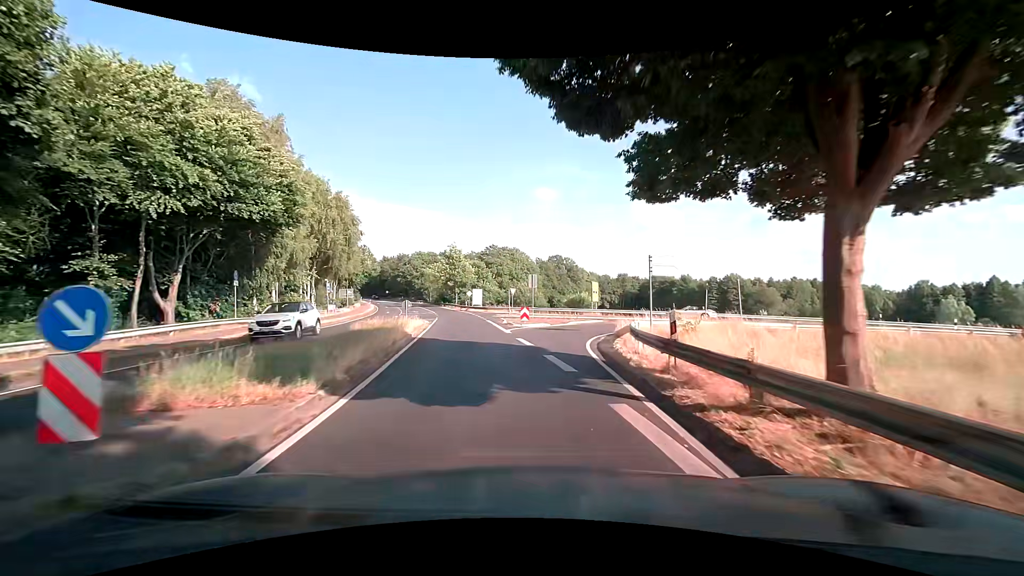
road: tertiary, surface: asphalt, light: Day
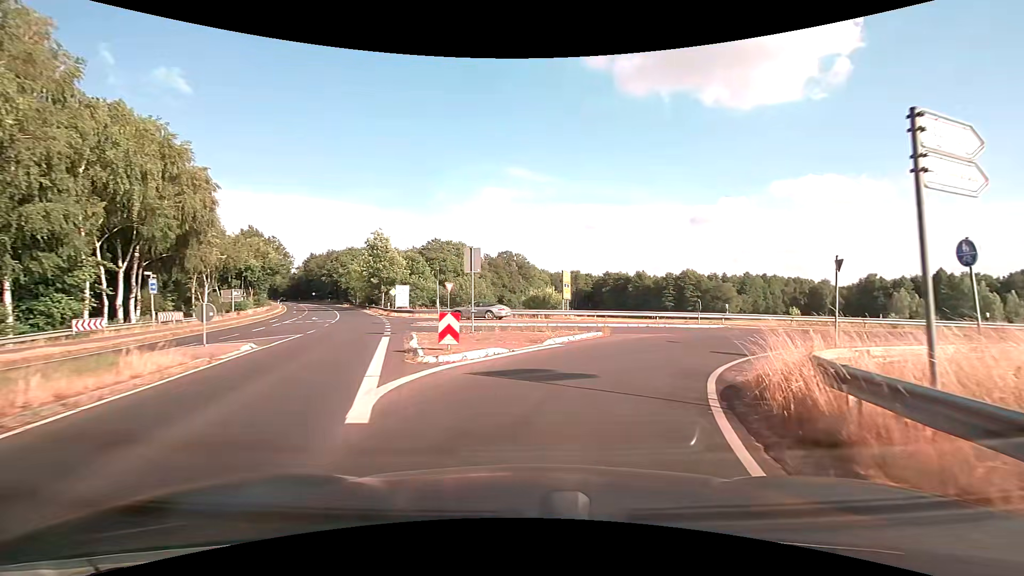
(+0.5, +16.4) m; +7°
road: secondary_link
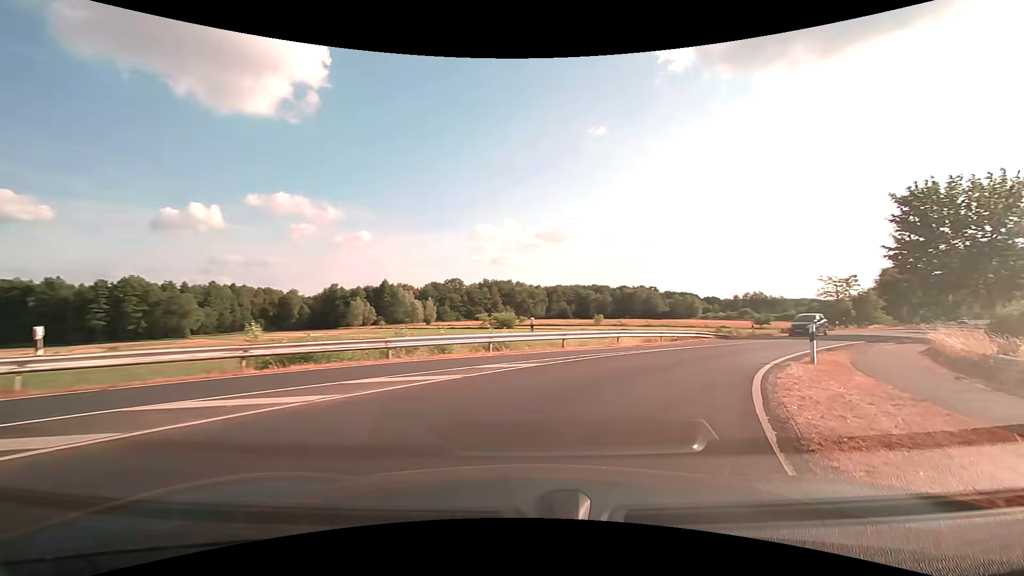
(+9.0, +19.9) m; +56°
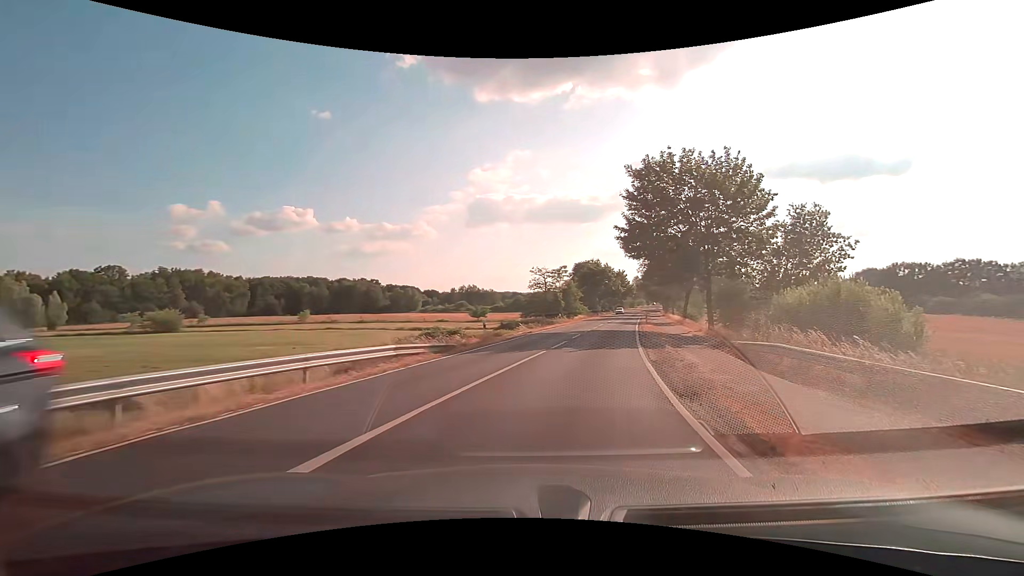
(+4.7, +15.8) m; +30°
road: secondary
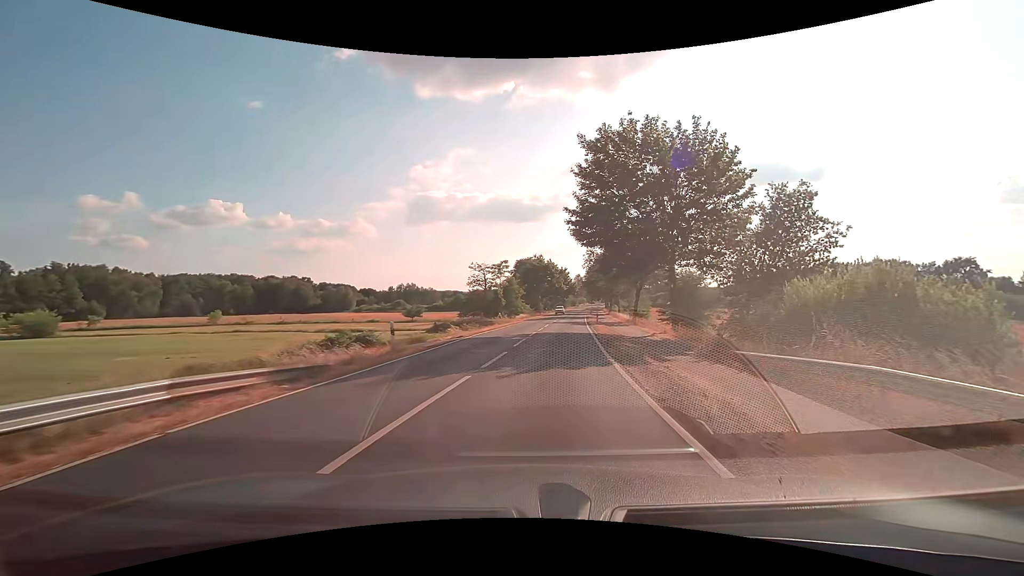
(+0.4, +6.9) m; +7°
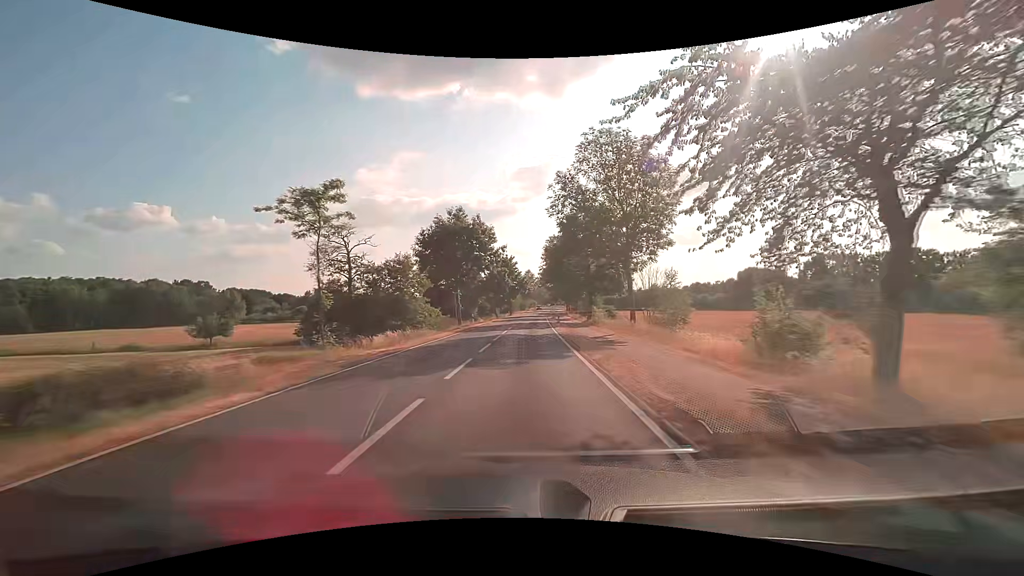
(+3.7, +46.3) m; +6°
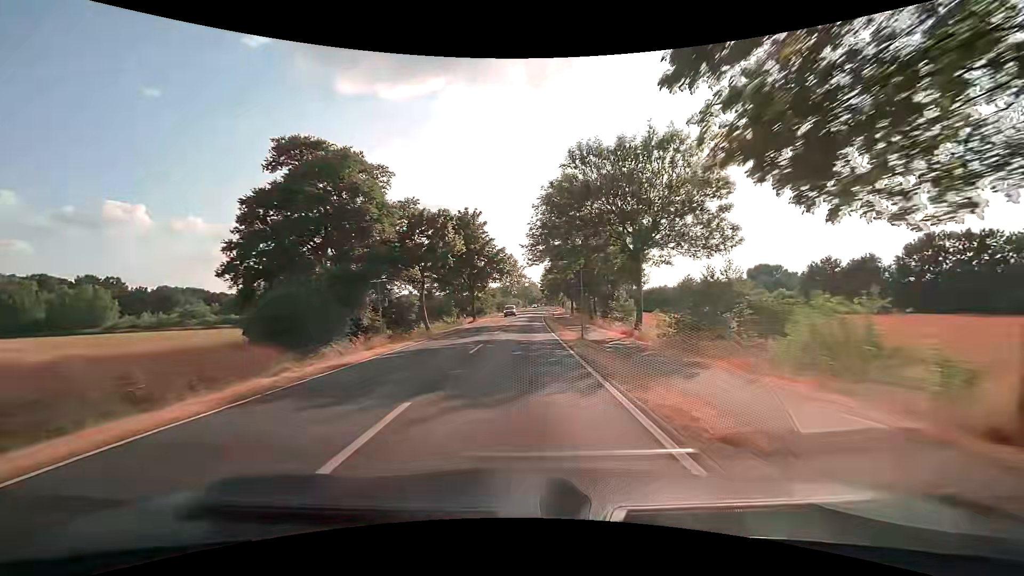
(+0.7, +51.6) m; +1°
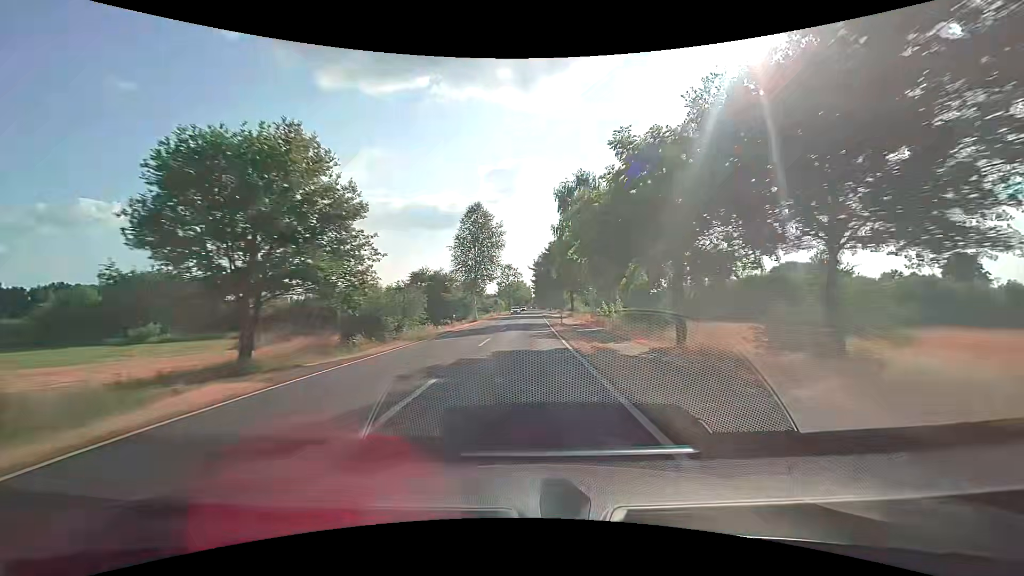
(+0.9, +59.3) m; +2°
(0, +10) (0, +20) (0, +30) (0, +40) (+1, +50) (+1, +60) (+1, +70) (+1, +80) (+1, +90) (+2, +100) m
